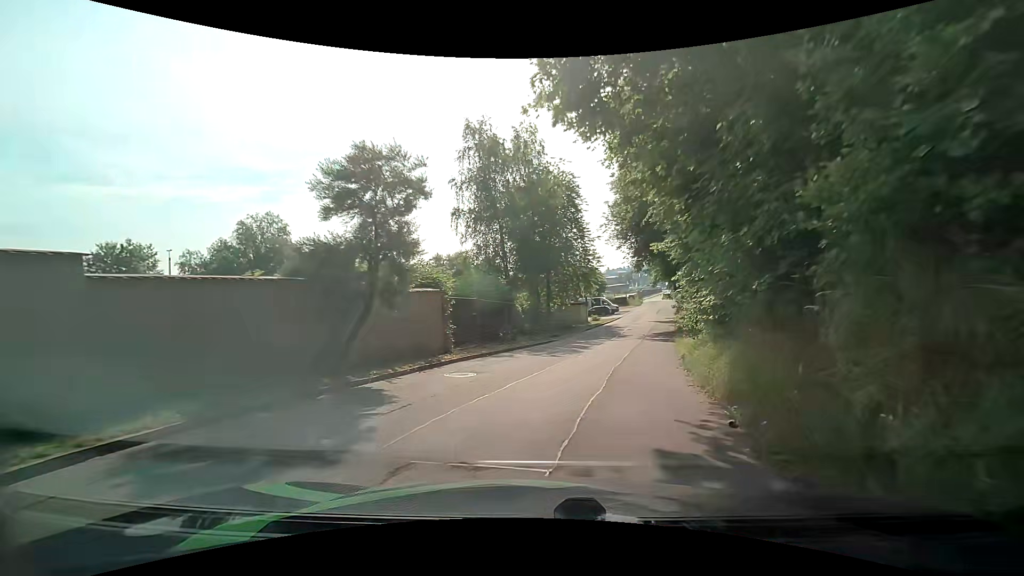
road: residential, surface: asphalt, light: Day
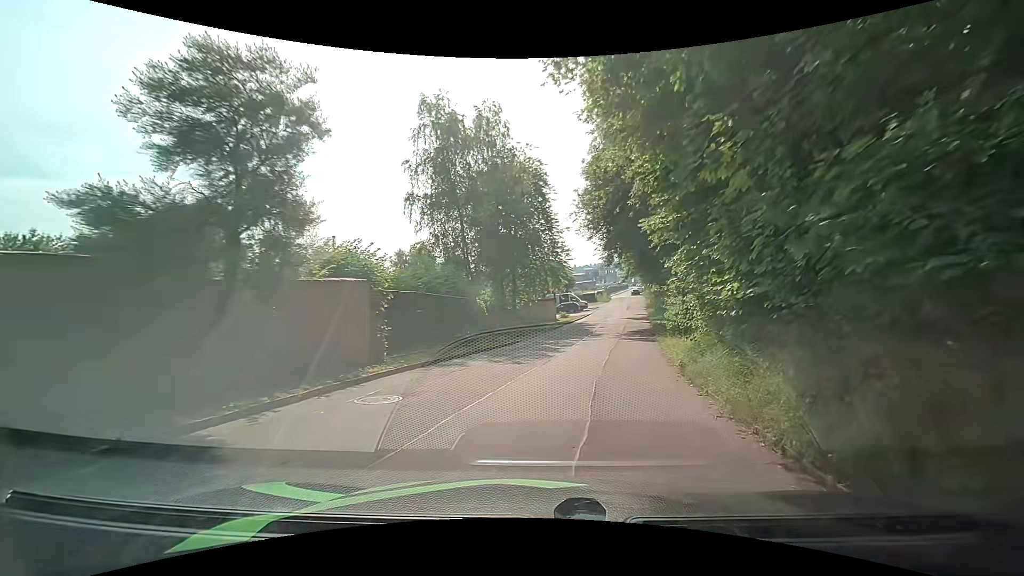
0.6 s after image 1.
(+0.1, +3.7) m; +4°
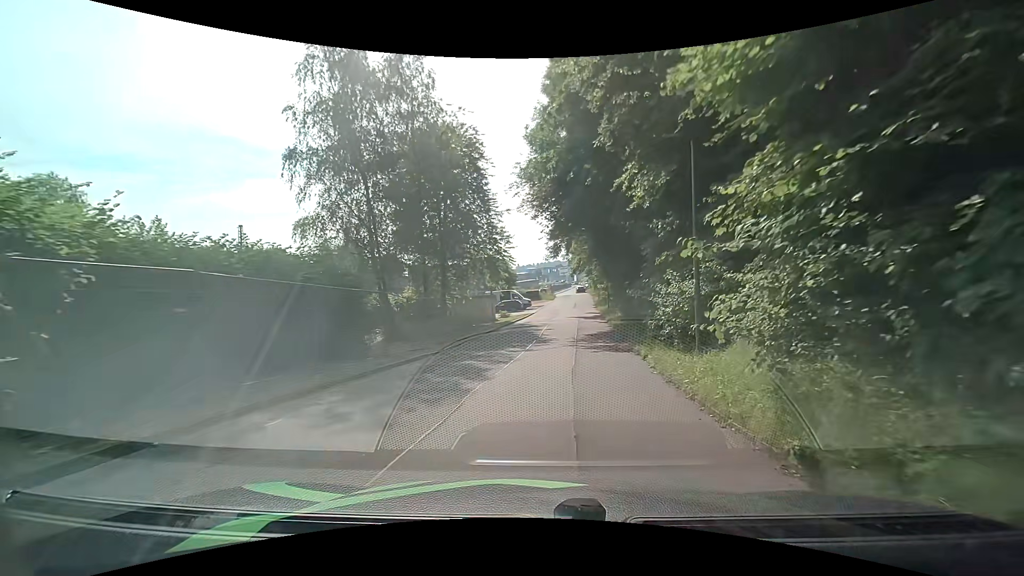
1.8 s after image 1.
(+0.4, +8.0) m; +6°
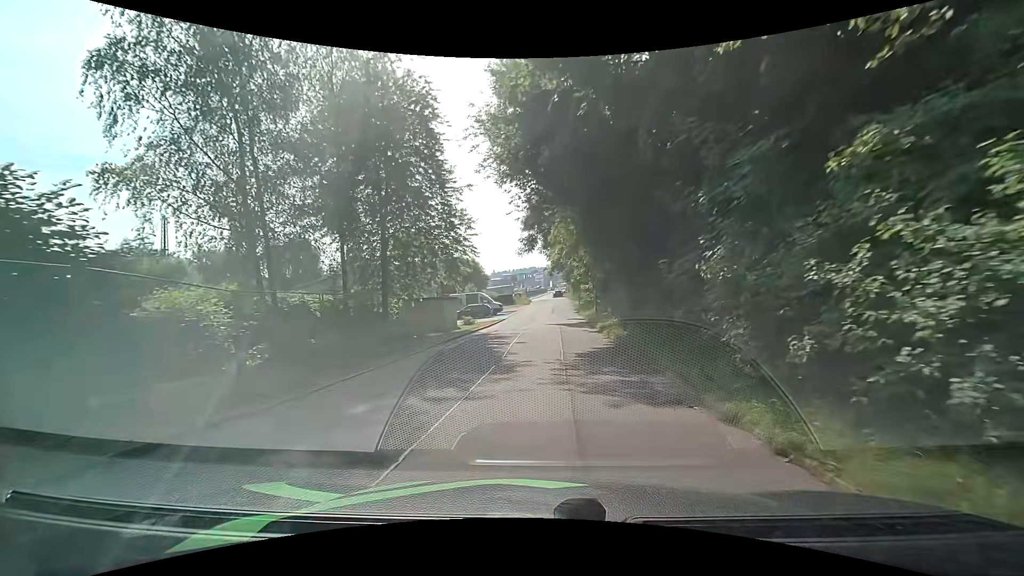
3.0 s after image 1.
(+0.3, +8.9) m; +3°
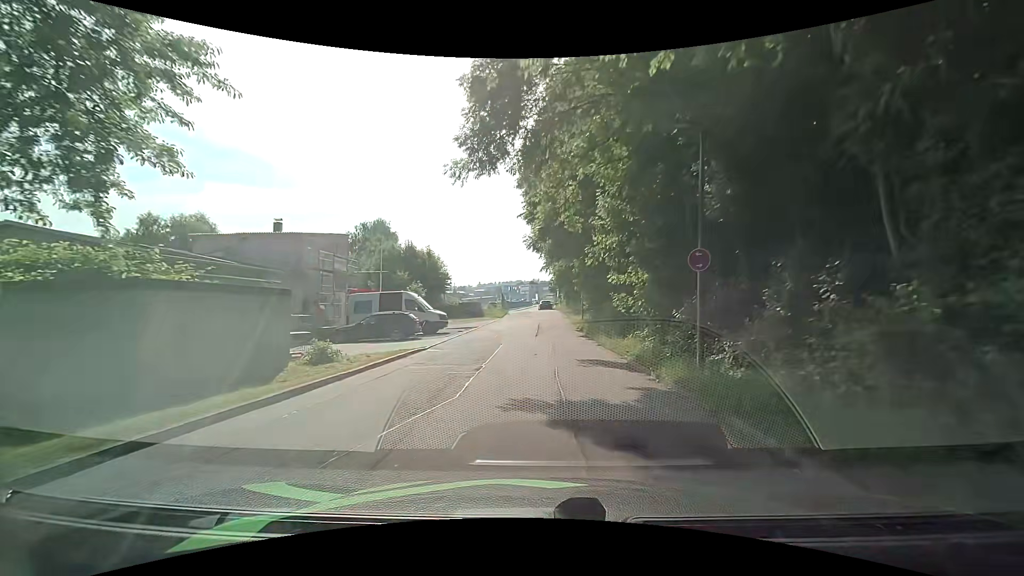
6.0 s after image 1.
(+0.6, +24.8) m; +3°
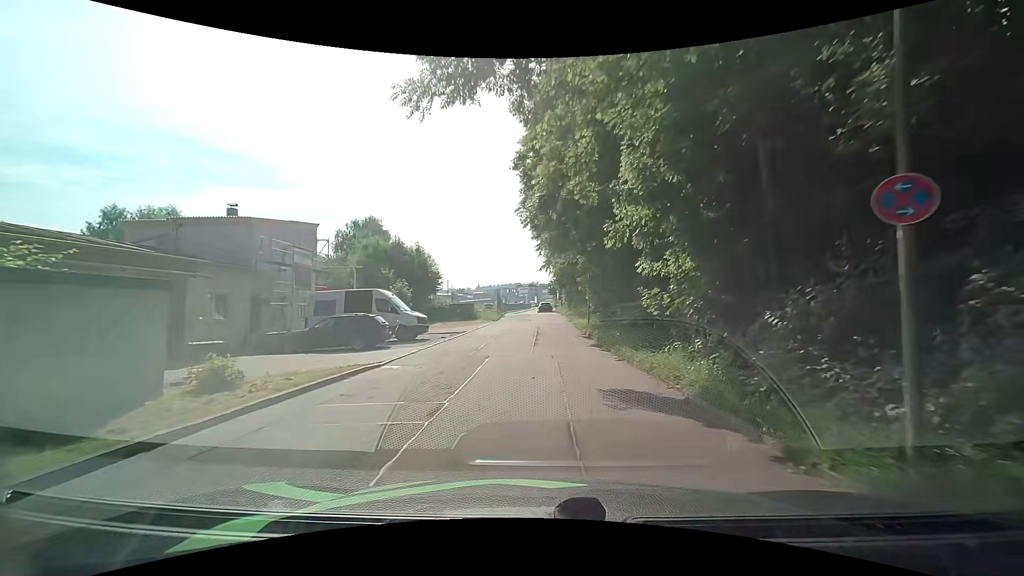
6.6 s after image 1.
(0.0, +5.2) m; 0°
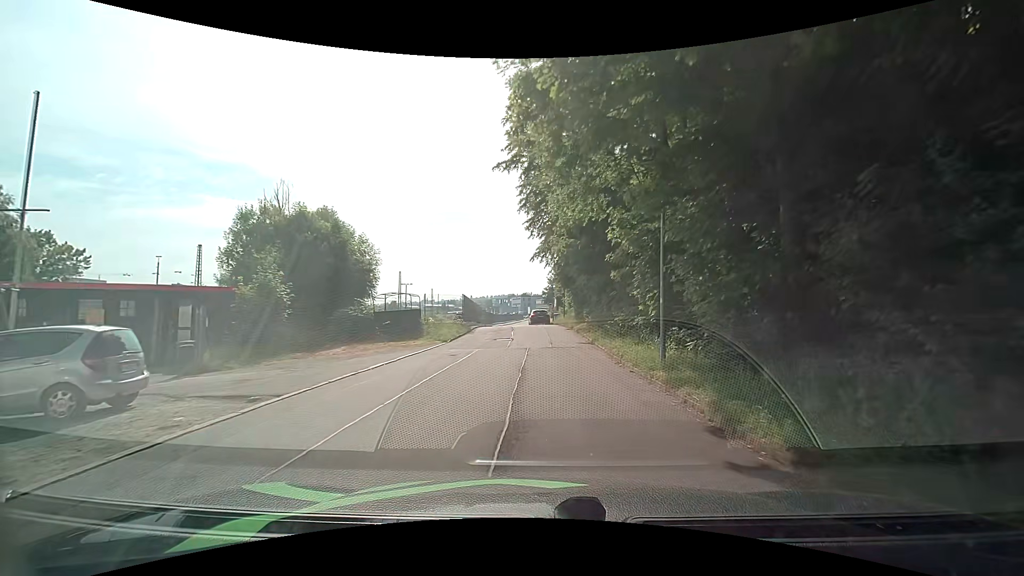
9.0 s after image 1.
(0.0, +20.6) m; +1°
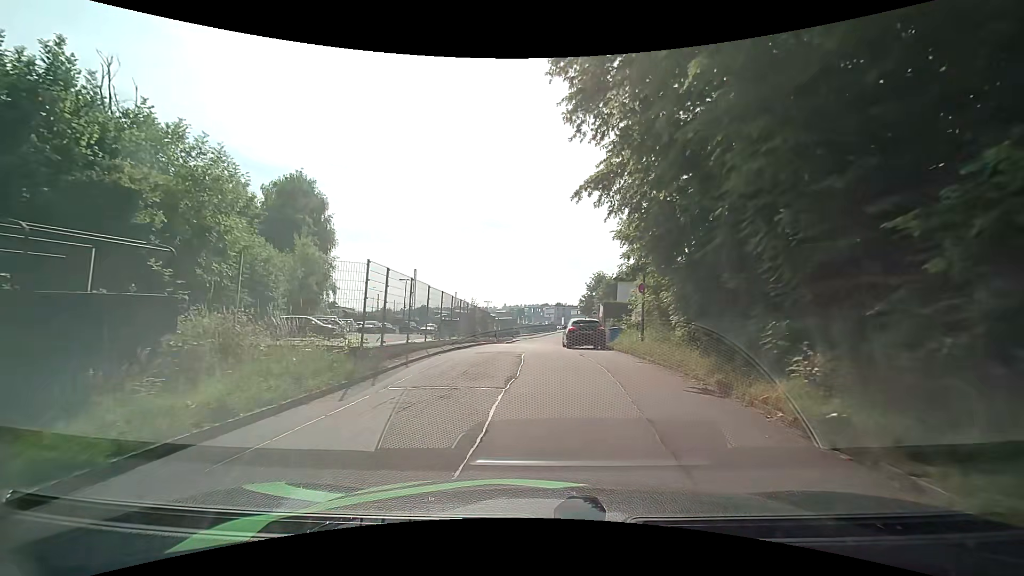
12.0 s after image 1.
(-0.5, +22.3) m; -5°
(0, +10) (-1, +20) (-1, +30) (0, +40) (+1, +50) (+2, +60) (+3, +70) (+4, +80) (+5, +90) (+6, +100) m
